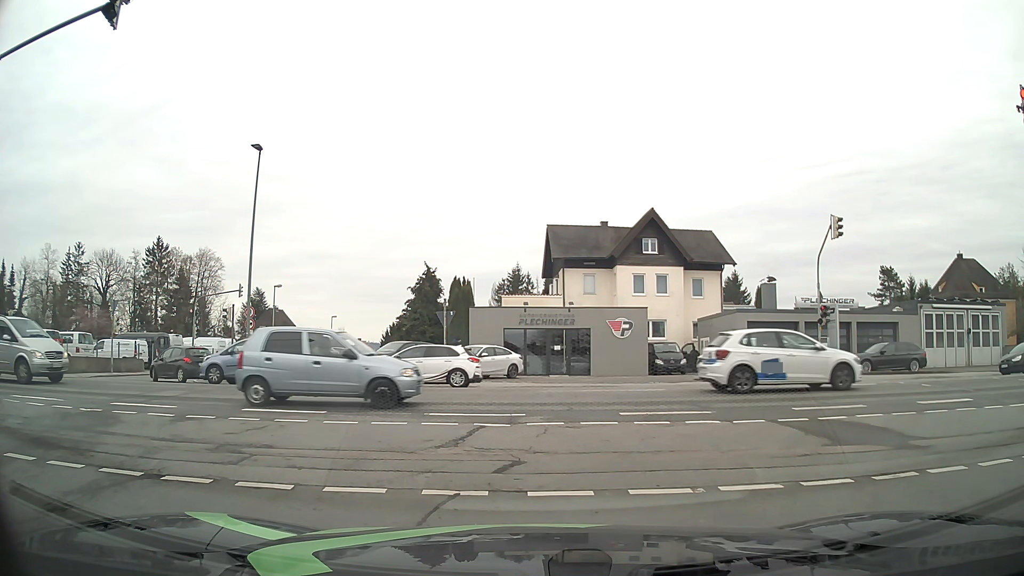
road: residential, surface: asphalt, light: Day
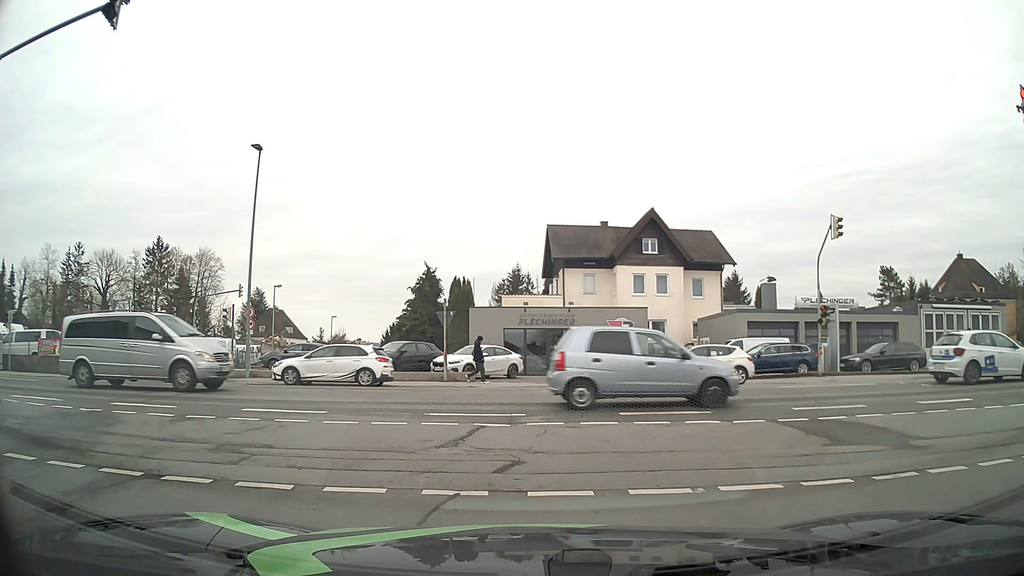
(0.0, 0.0) m; 0°
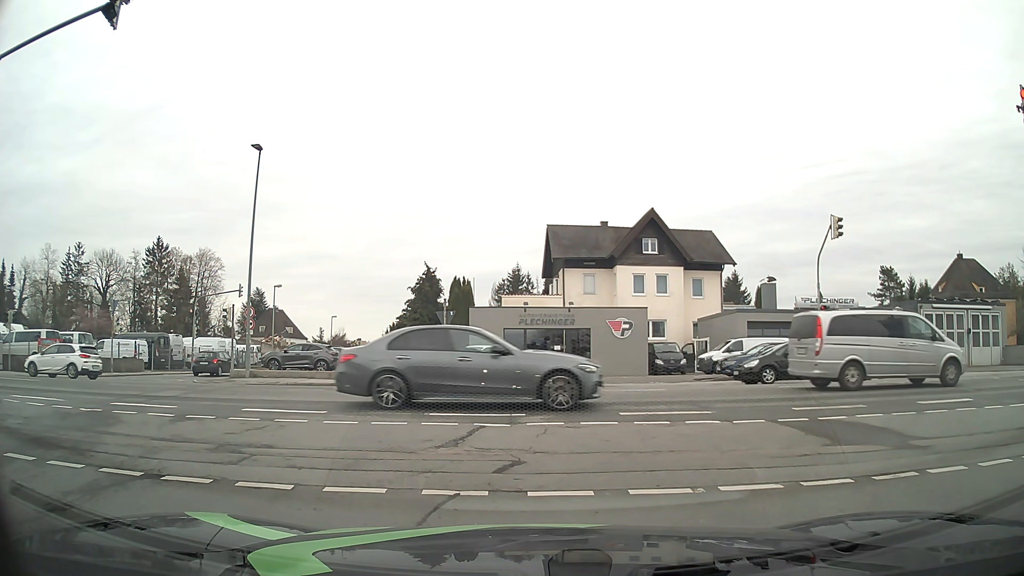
(0.0, 0.0) m; 0°
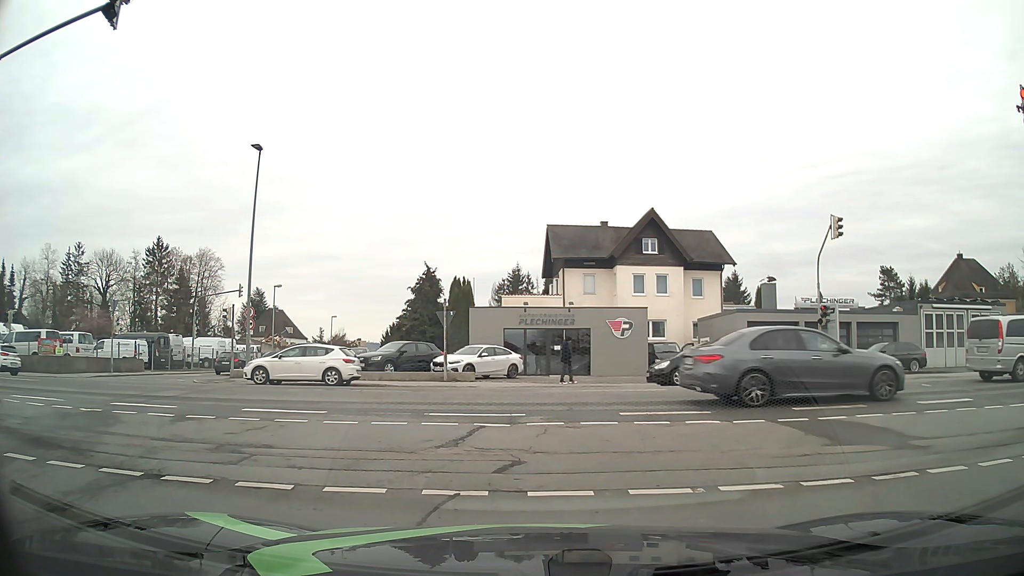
(0.0, 0.0) m; 0°
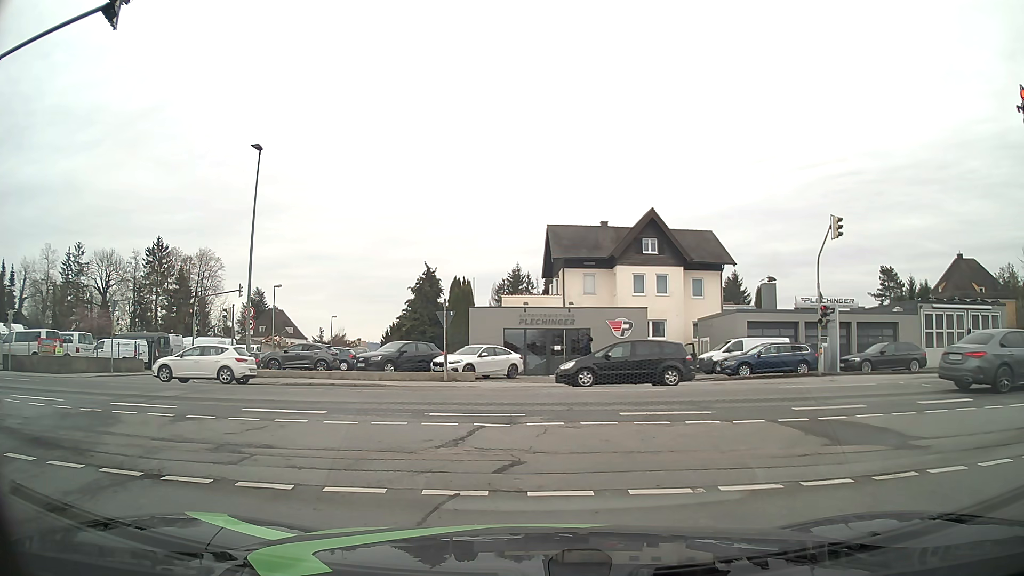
(0.0, 0.0) m; 0°
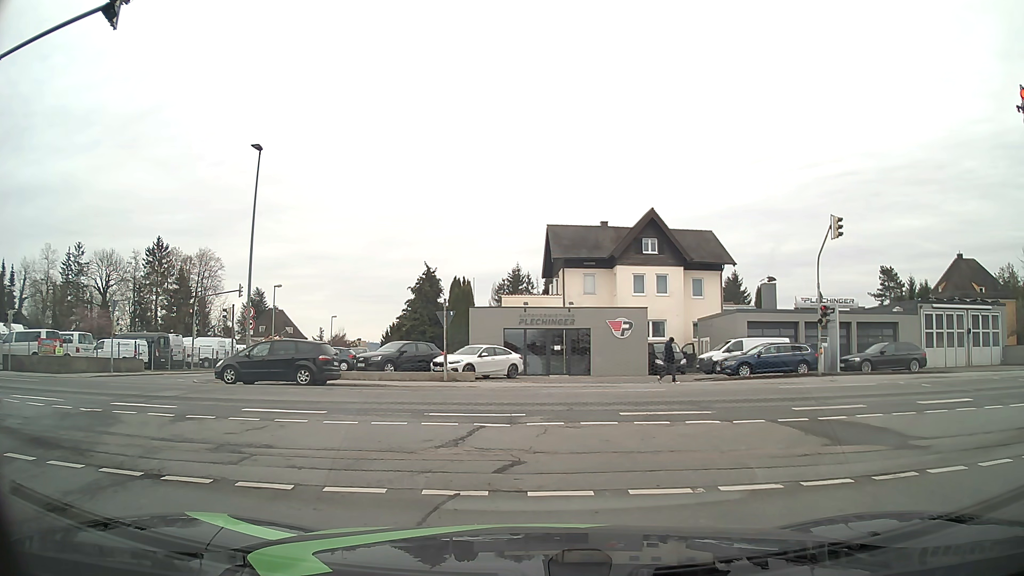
(0.0, 0.0) m; 0°
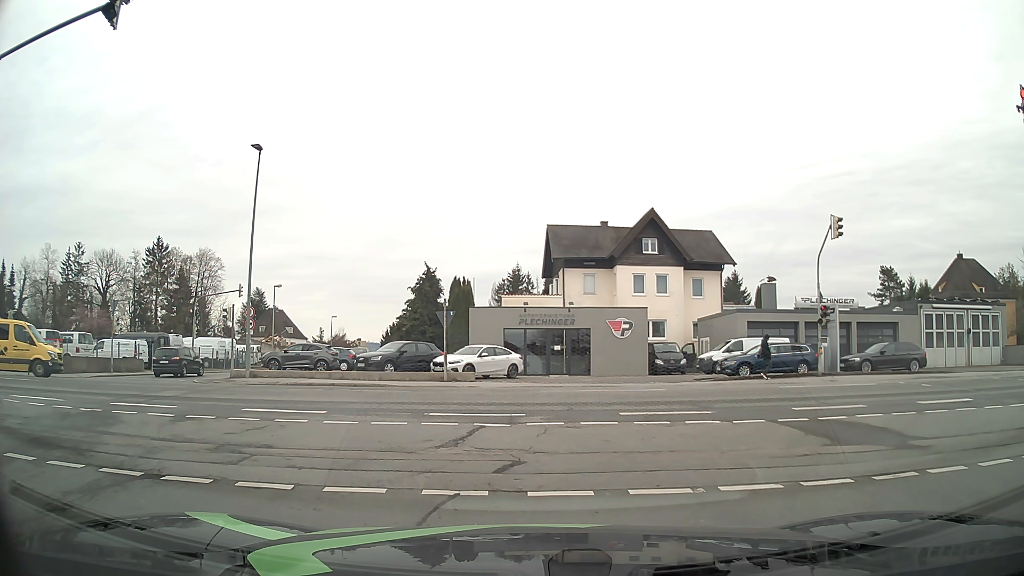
(0.0, 0.0) m; 0°
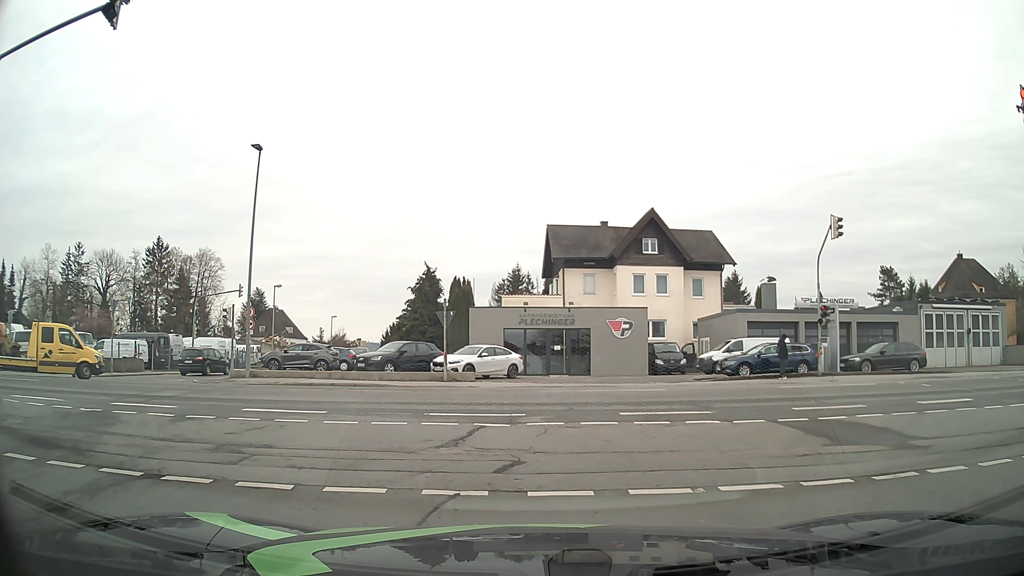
(0.0, 0.0) m; 0°
